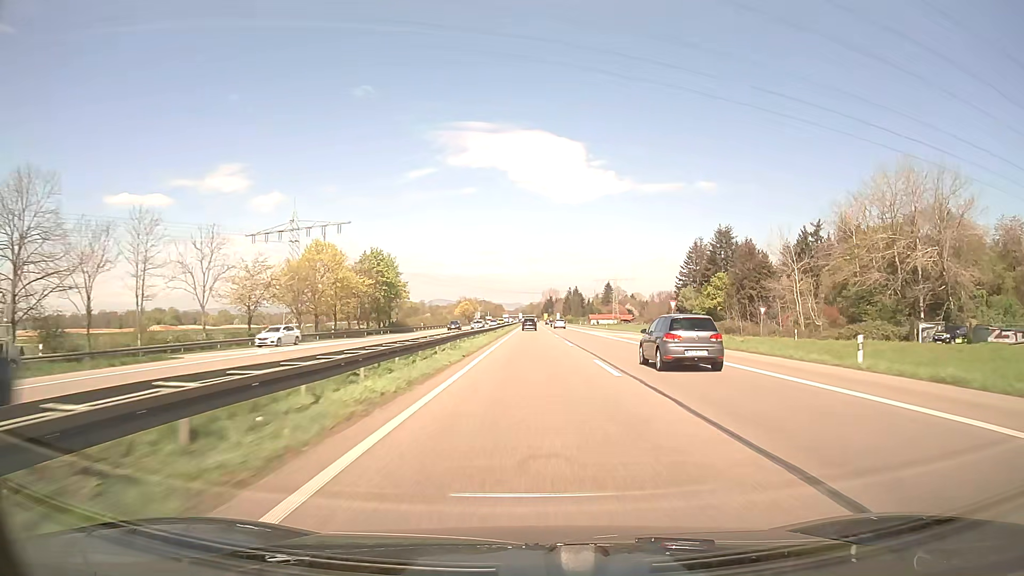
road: trunk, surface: asphalt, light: Day
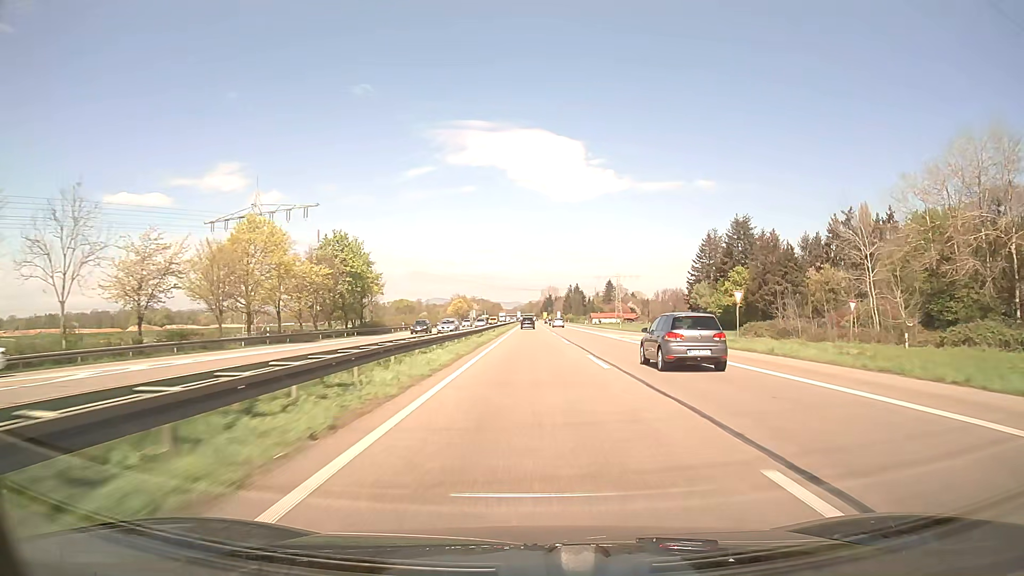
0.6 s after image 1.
(0.0, +16.3) m; 0°
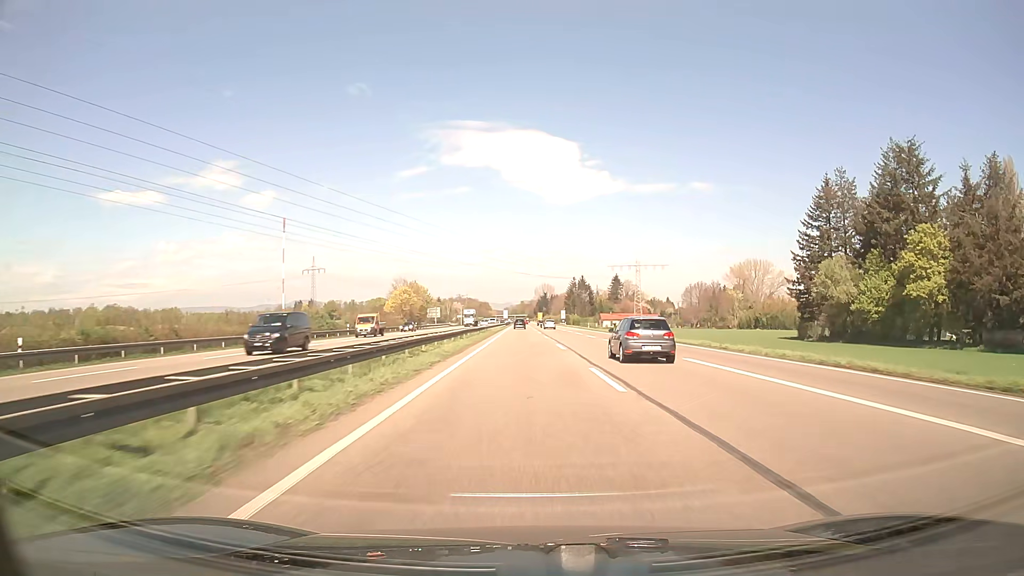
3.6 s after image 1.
(0.0, +78.8) m; +1°
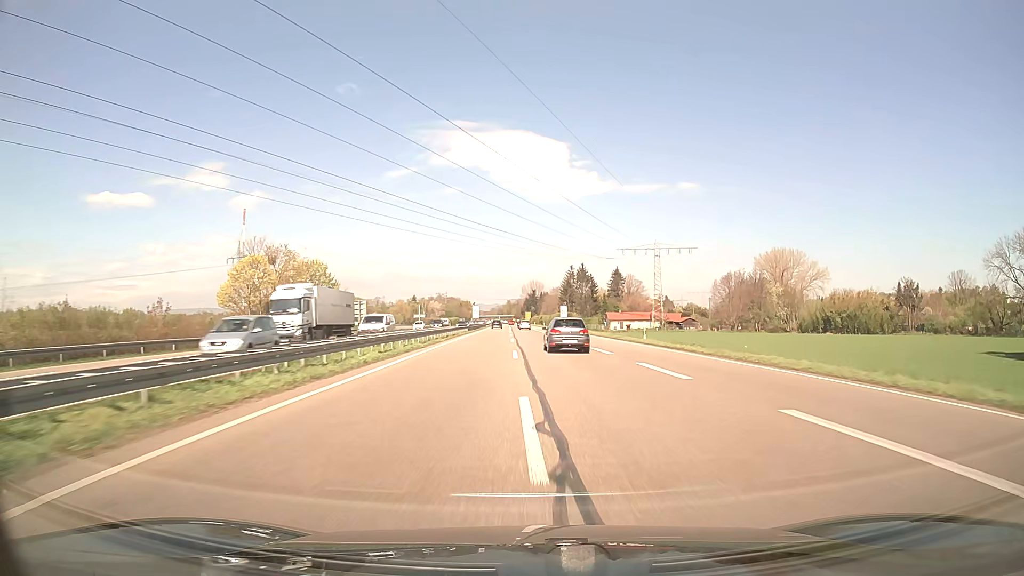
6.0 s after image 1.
(+0.9, +62.5) m; +1°
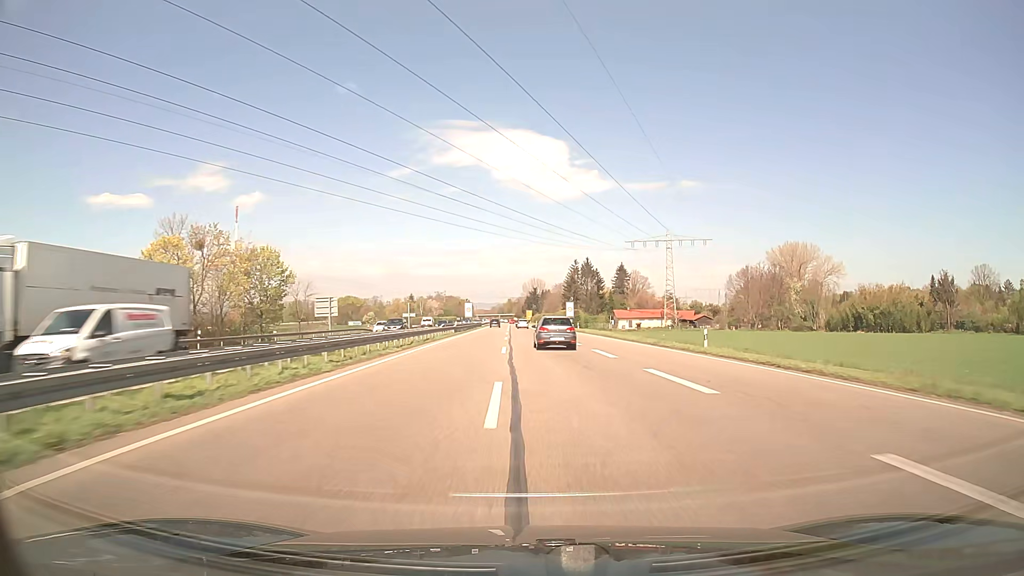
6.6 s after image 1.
(0.0, +15.7) m; 0°
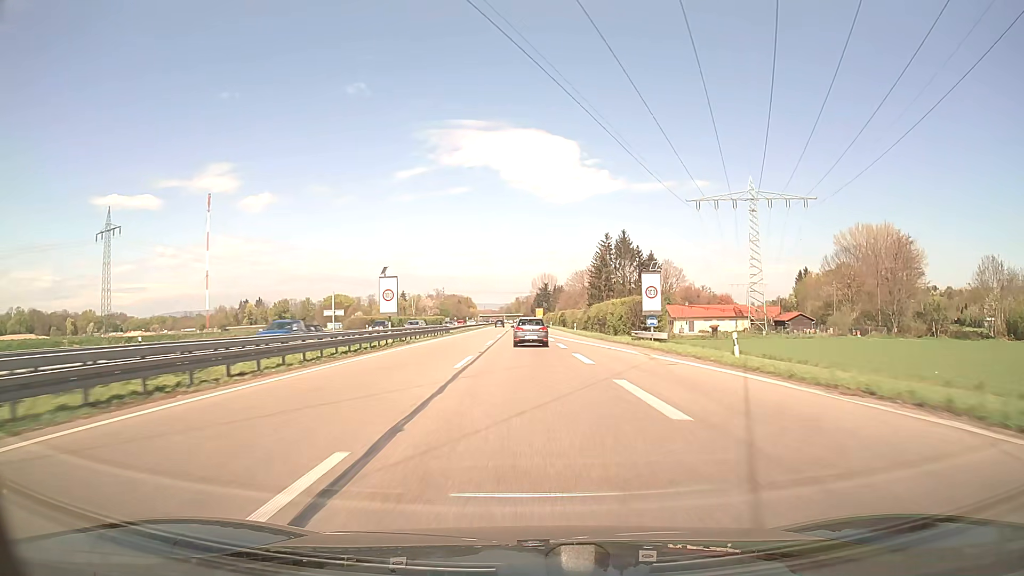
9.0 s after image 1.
(-0.4, +63.2) m; -1°
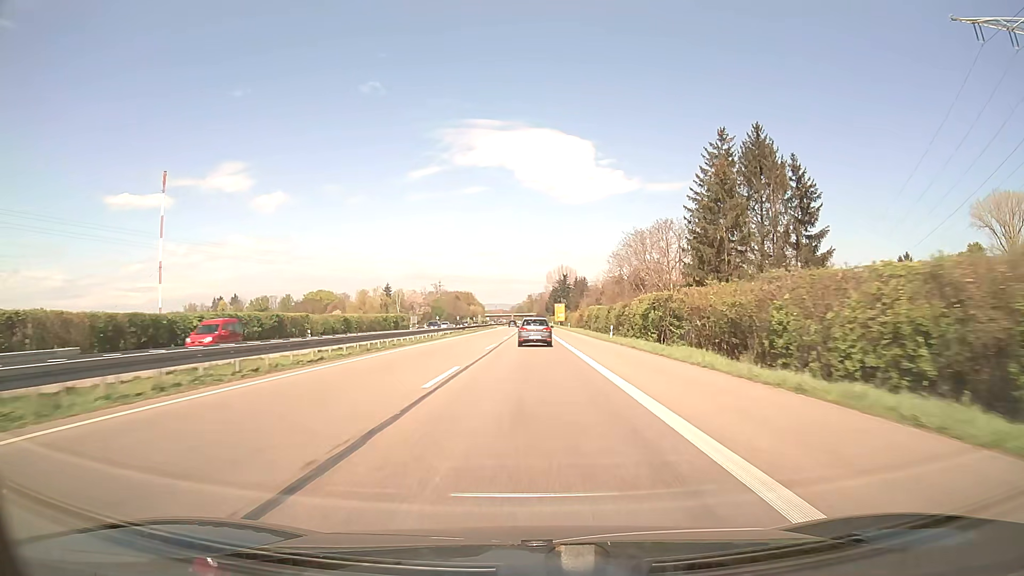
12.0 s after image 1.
(-0.9, +79.6) m; -1°
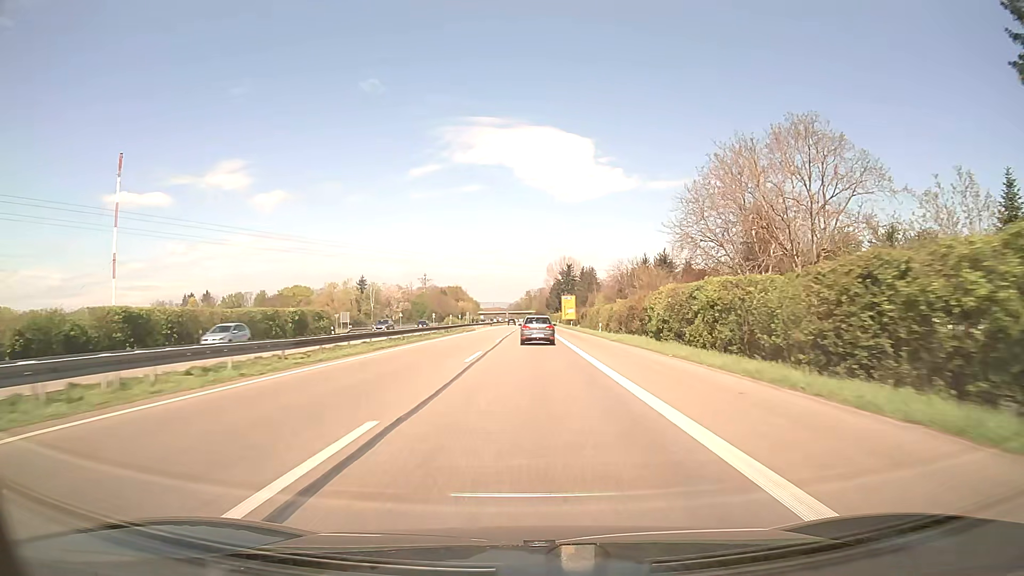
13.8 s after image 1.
(0.0, +47.7) m; 0°
(0, +10) (0, +20) (0, +30) (0, +40) (0, +50) (0, +60) (0, +70) (+1, +80) (+1, +90) (+1, +100) m
